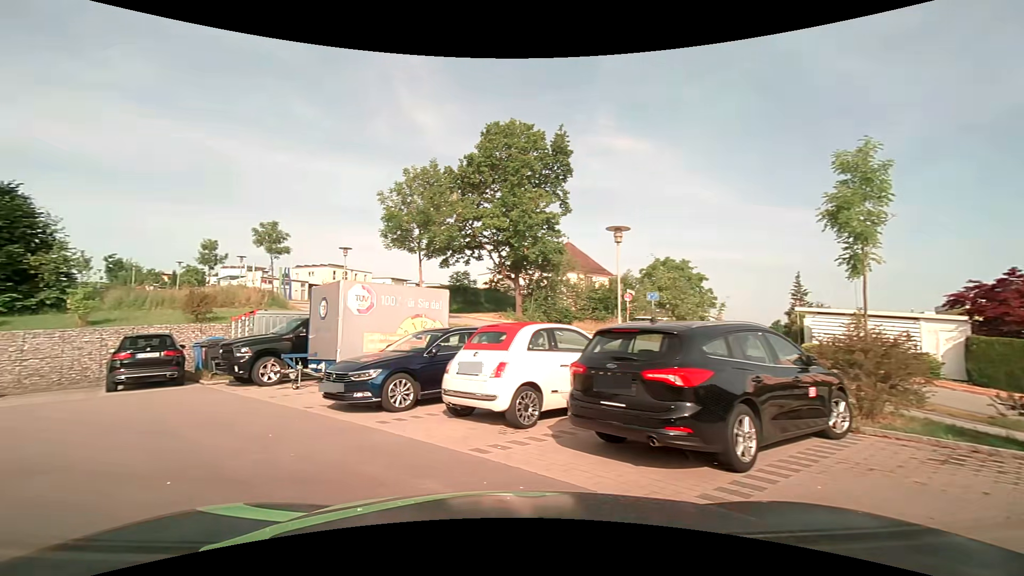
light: Day
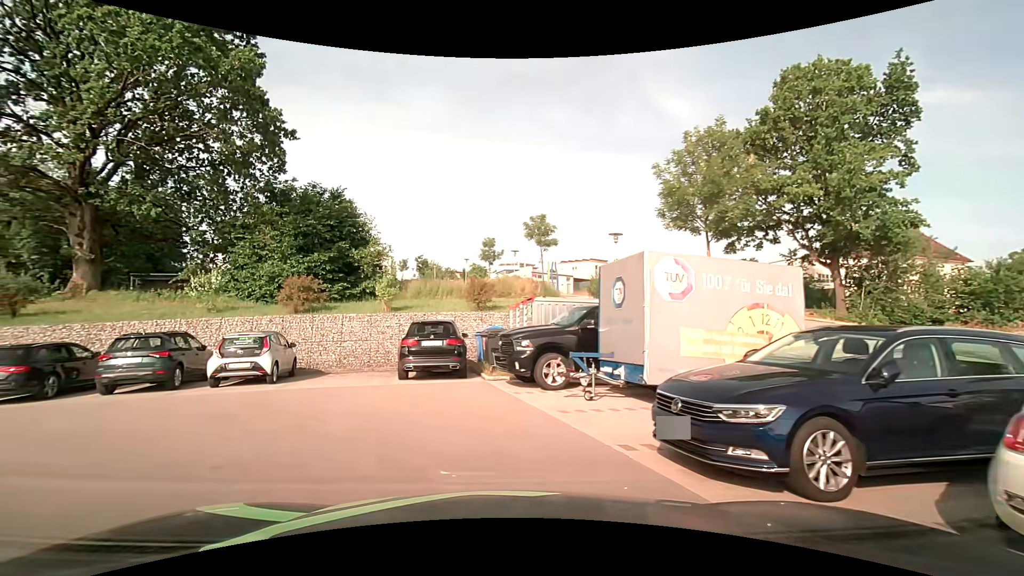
(-1.2, +4.2) m; -28°
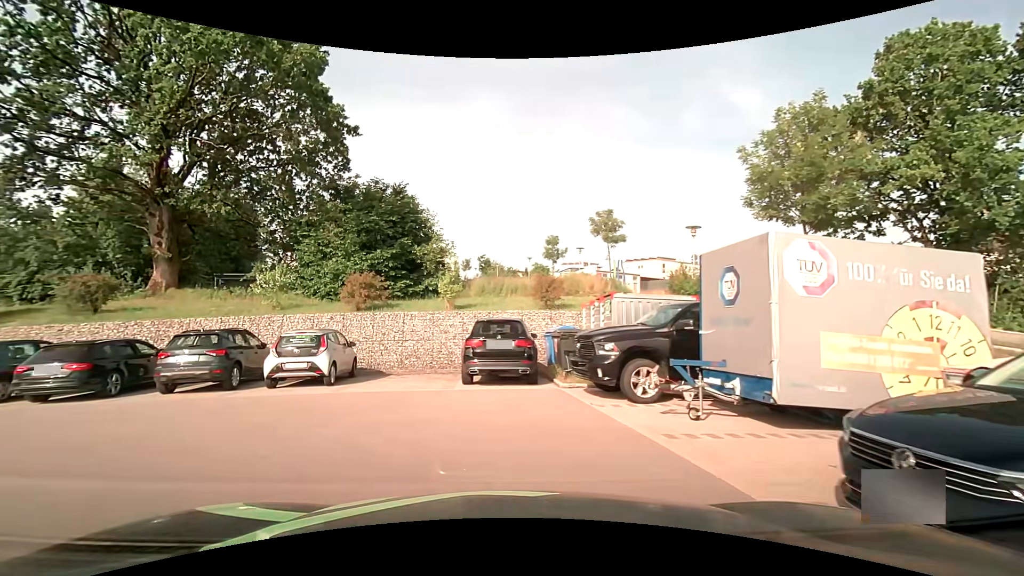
(-0.1, +1.6) m; -8°
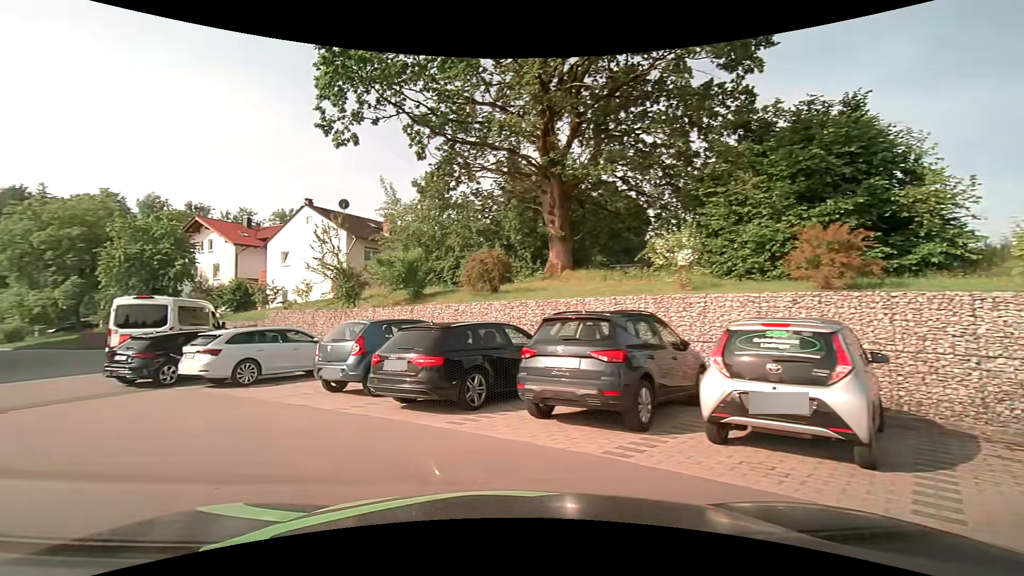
(-2.5, +7.4) m; -44°
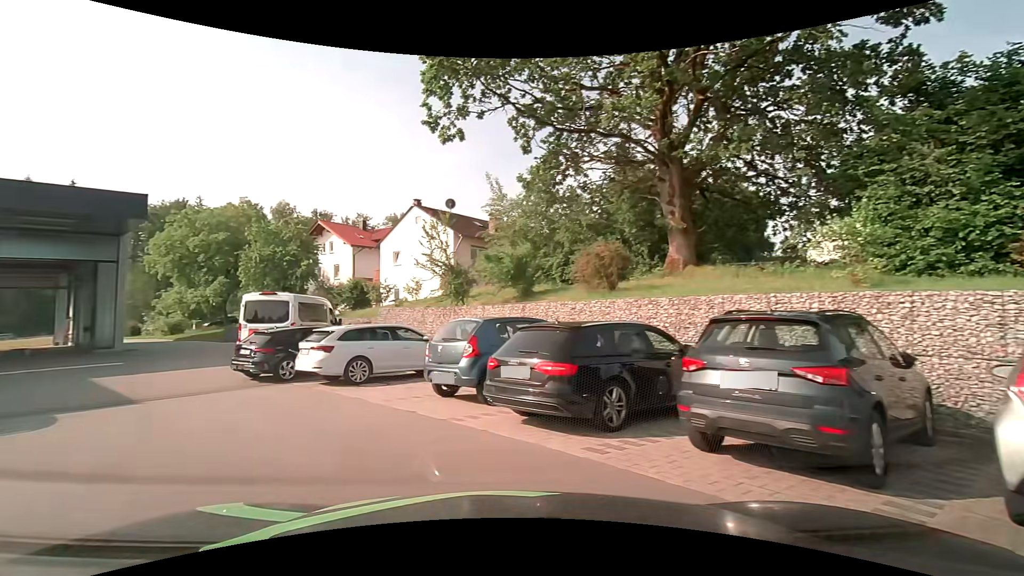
(-0.1, +1.6) m; -11°
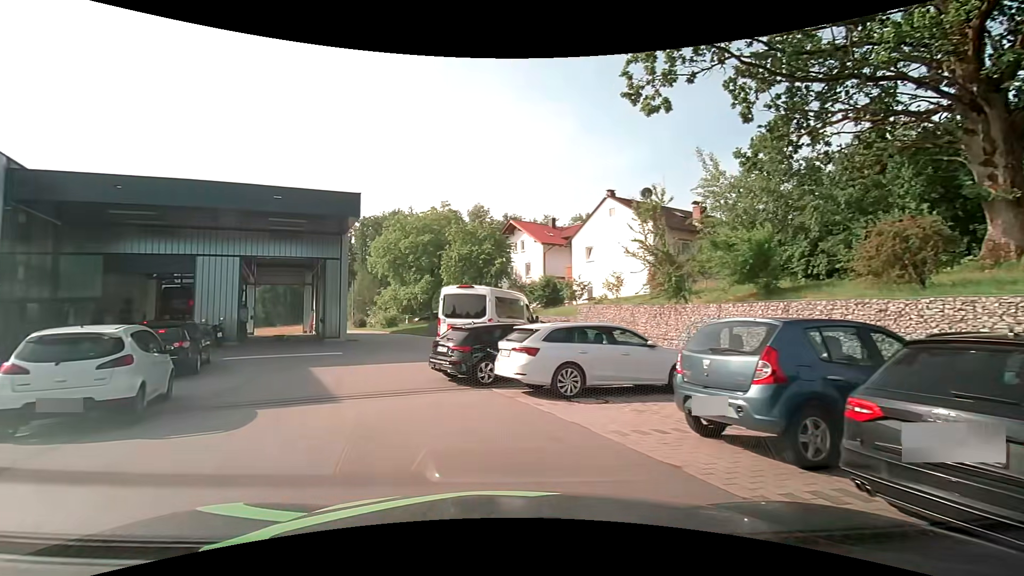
(-0.6, +3.1) m; -21°
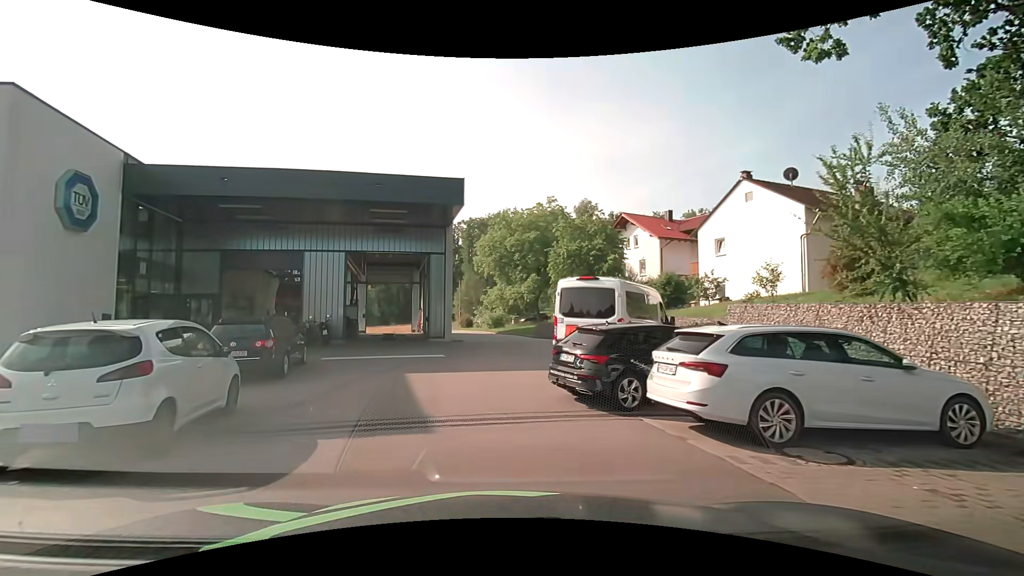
(-0.4, +3.2) m; -12°
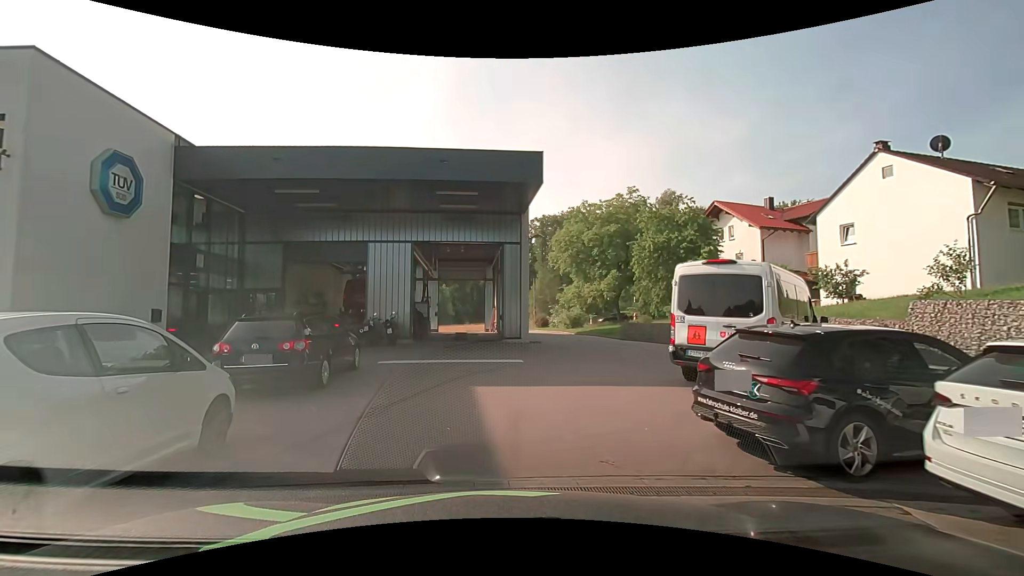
(-0.2, +3.2) m; -8°
